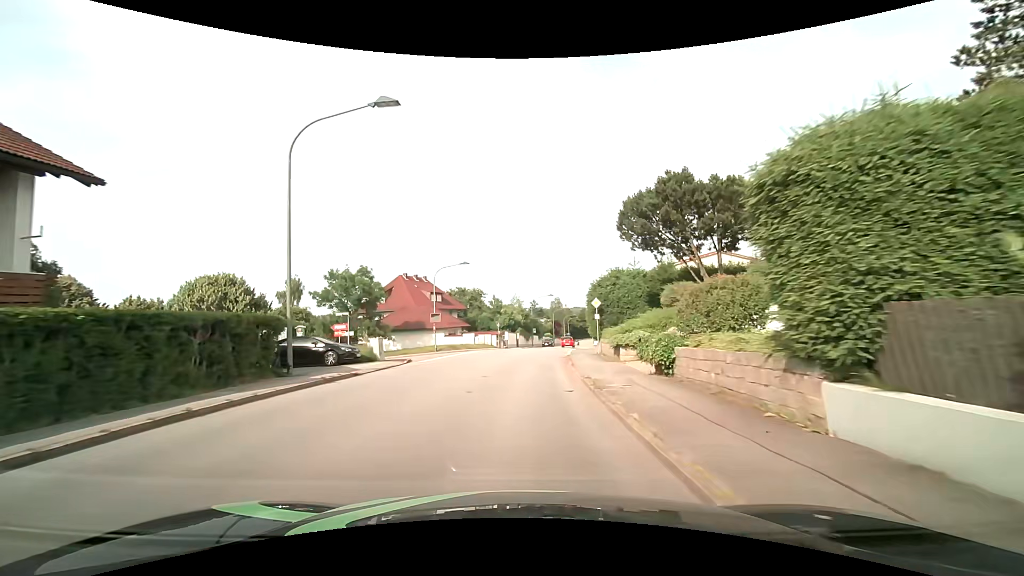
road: unclassified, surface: asphalt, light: Day
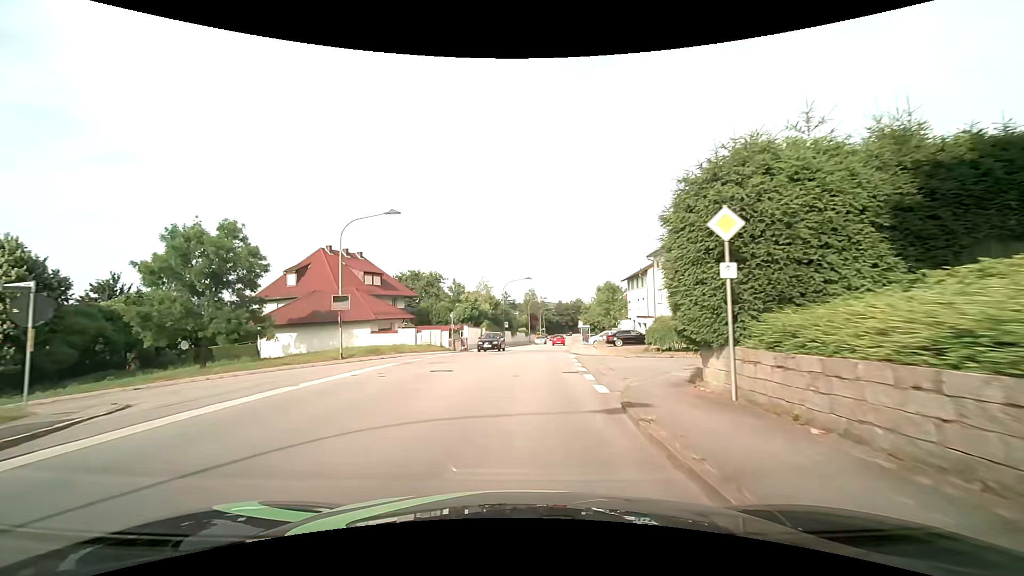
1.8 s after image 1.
(+0.5, +20.8) m; +3°
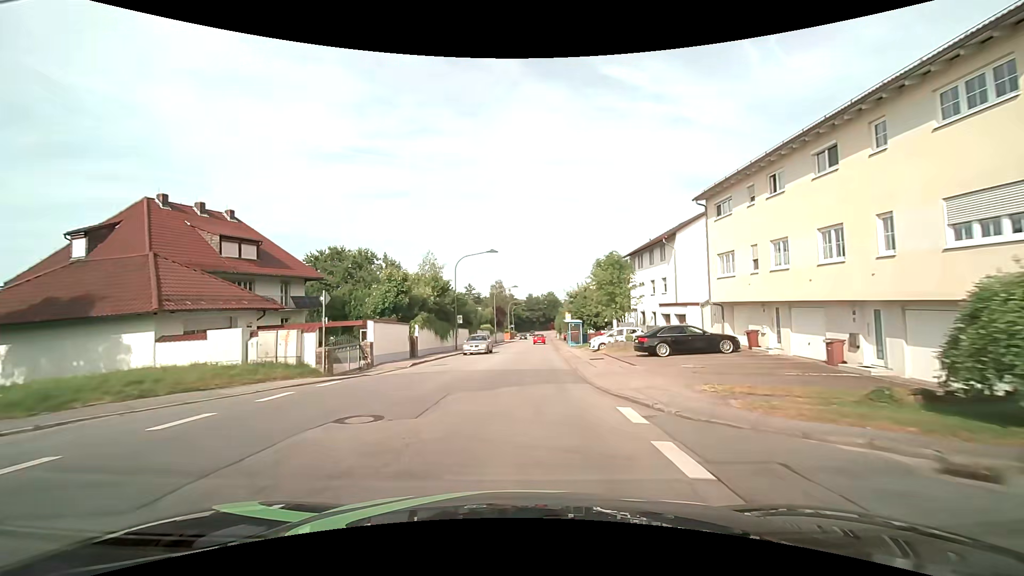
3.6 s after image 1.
(+0.7, +21.3) m; +3°
(0, +10) (+1, +20) (+1, +30) (+2, +40) (+2, +50) (+3, +60) (+4, +70) (+4, +80) (+5, +90) (+6, +100) m
